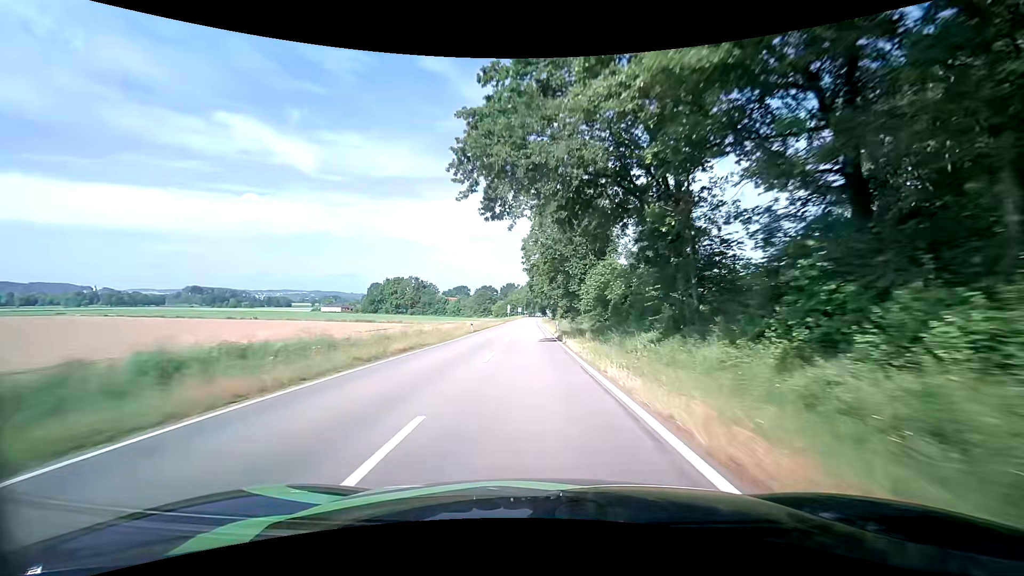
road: tertiary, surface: asphalt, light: Day
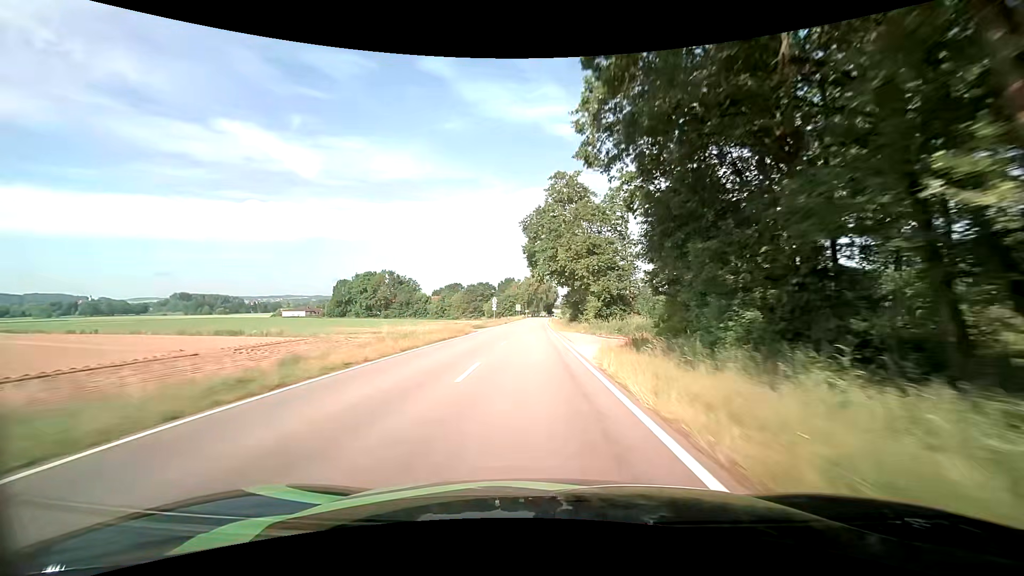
(-0.4, +55.0) m; 0°
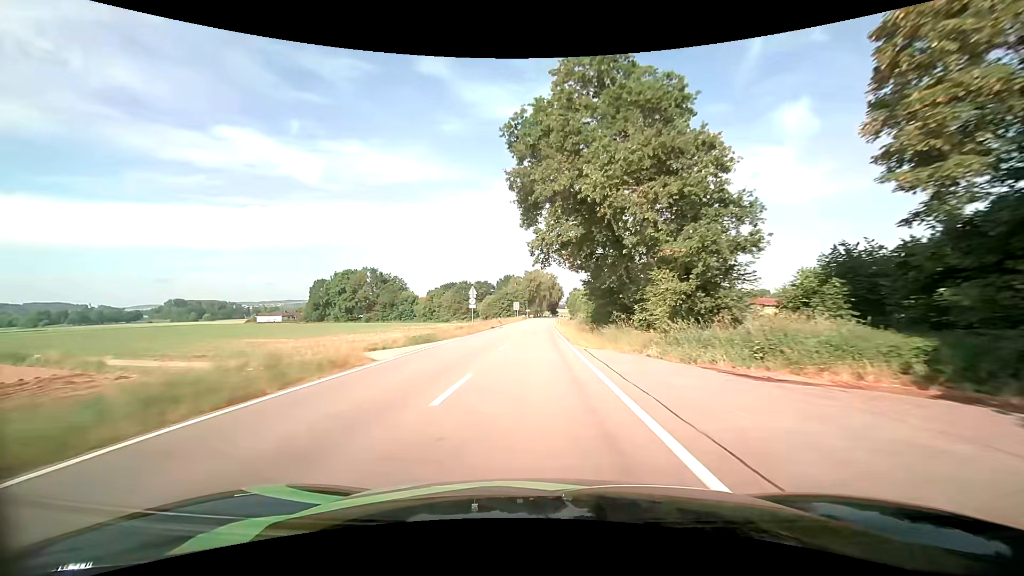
(-0.2, +27.5) m; -1°
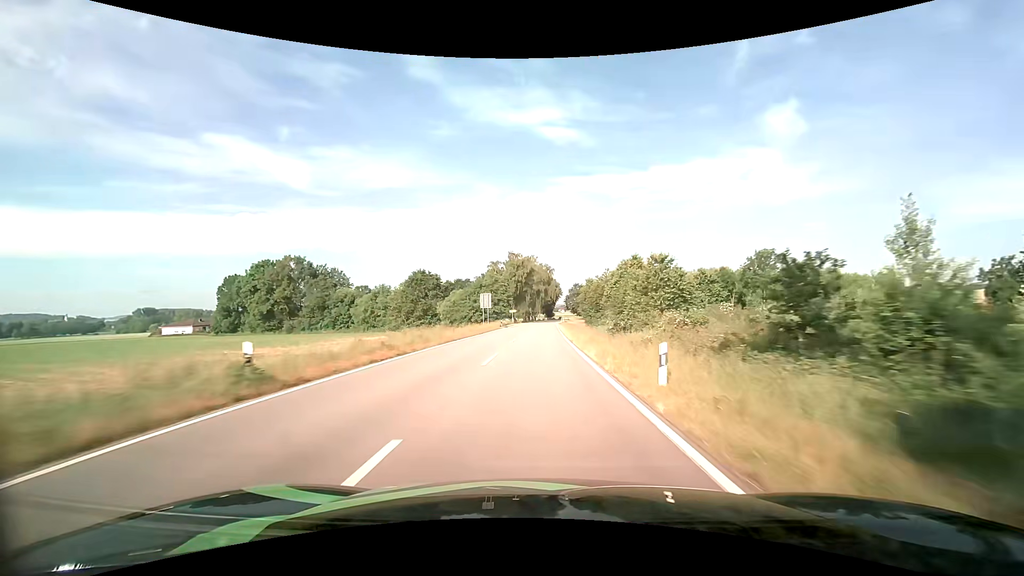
(+0.3, +55.9) m; +1°
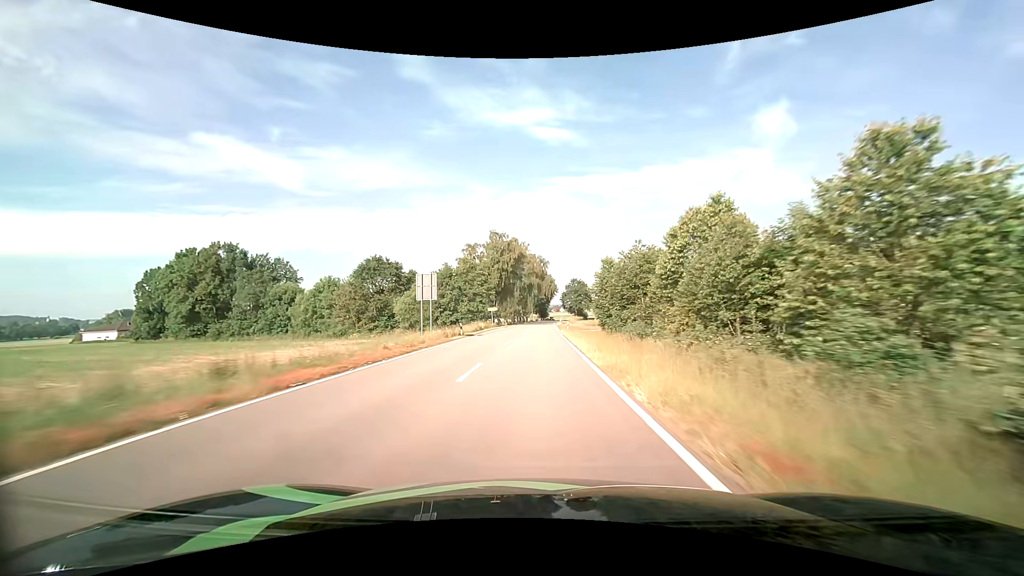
(+0.3, +28.1) m; +1°
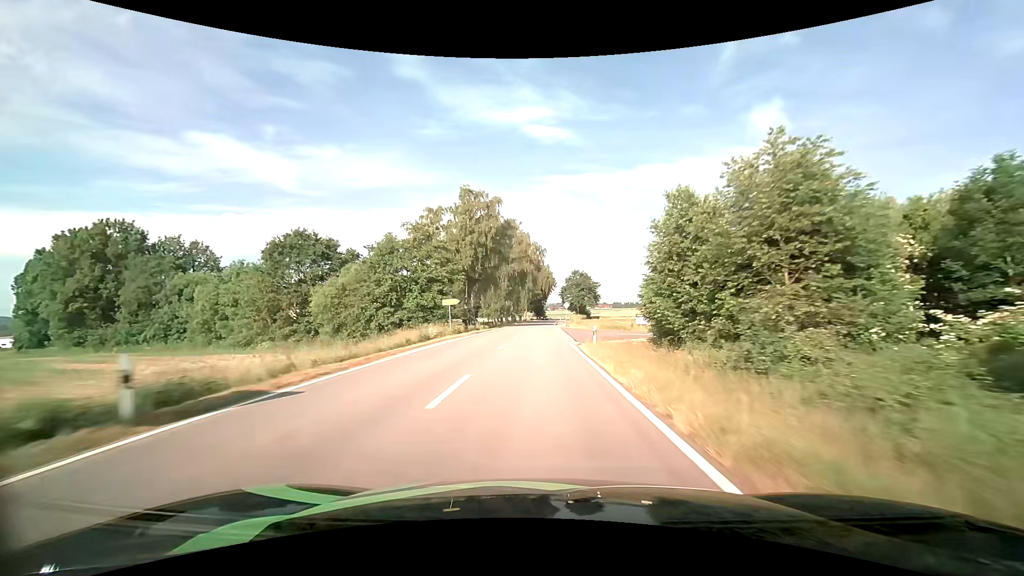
(+0.1, +28.0) m; 0°
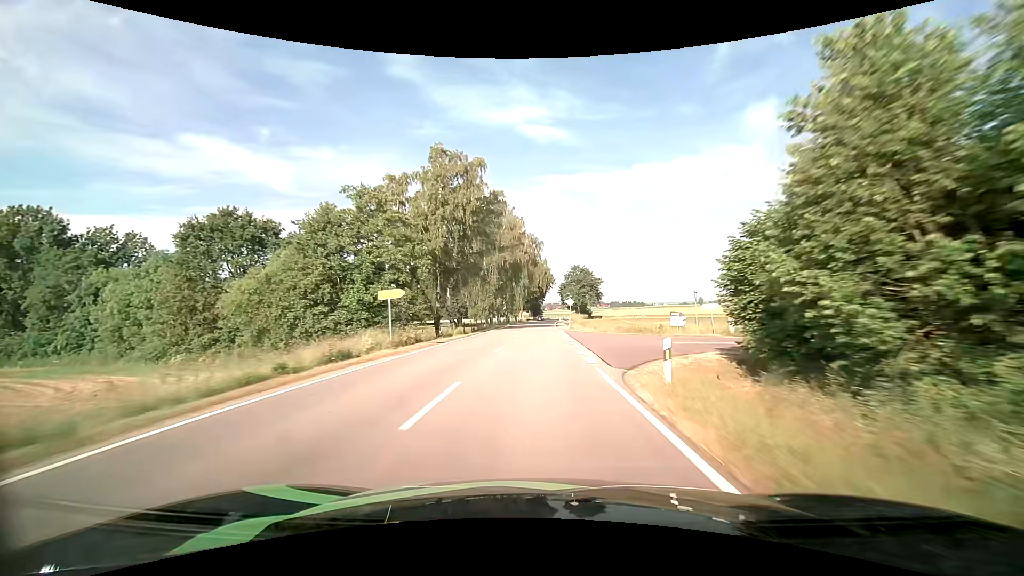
(+0.1, +13.8) m; 0°
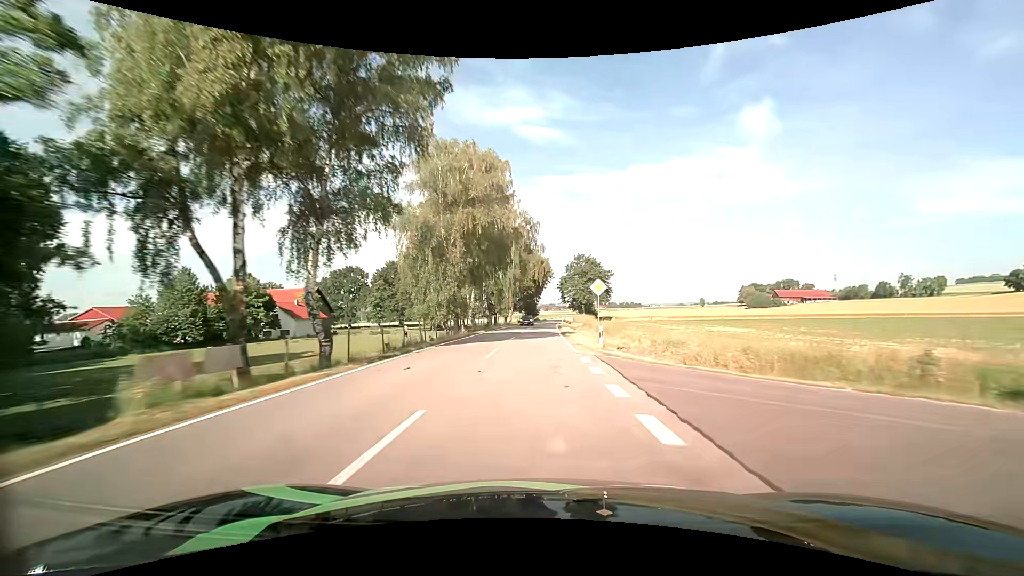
(+0.1, +27.5) m; +1°
(0, +10) (0, +20) (0, +30) (0, +40) (0, +50) (0, +60) (+1, +70) (+1, +80) (+1, +90) (+2, +100) m
